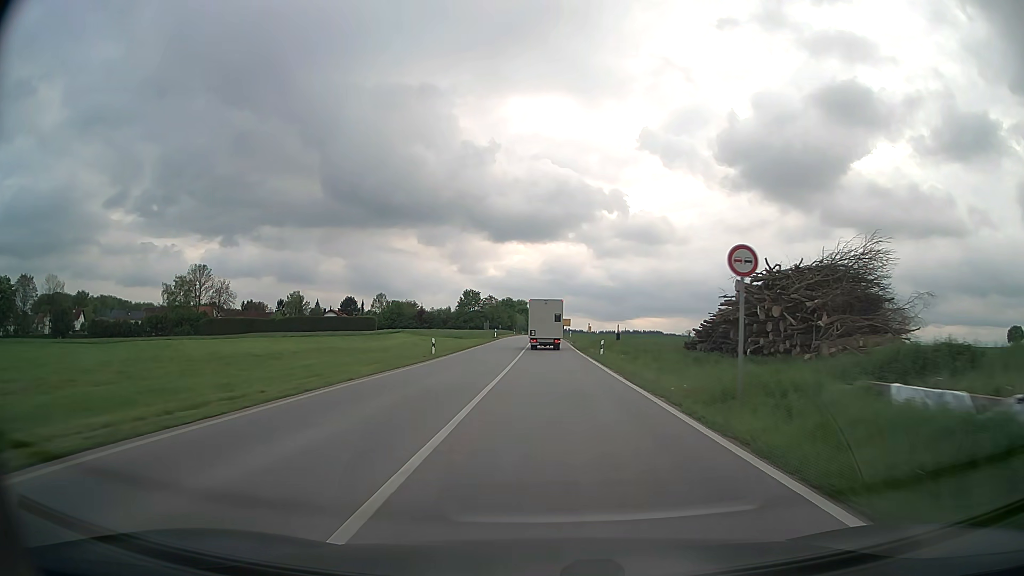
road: secondary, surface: asphalt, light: Day
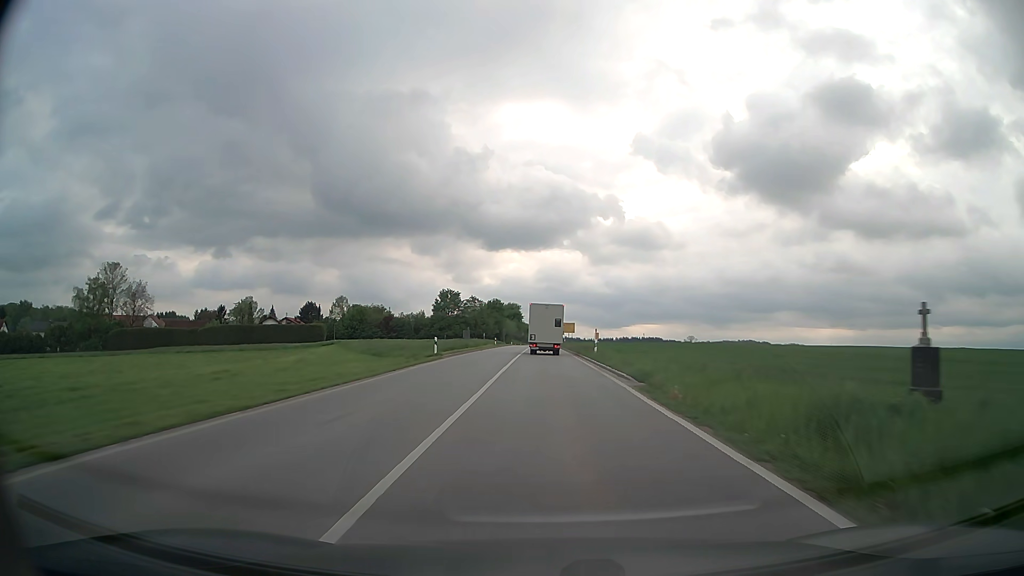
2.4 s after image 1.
(+0.1, +44.7) m; 0°
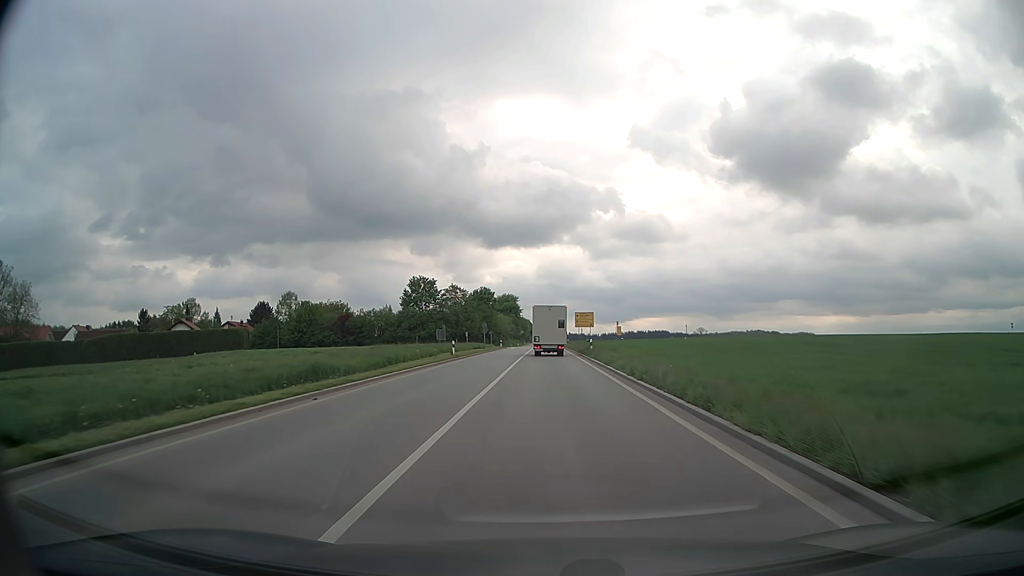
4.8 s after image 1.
(-0.1, +45.0) m; 0°
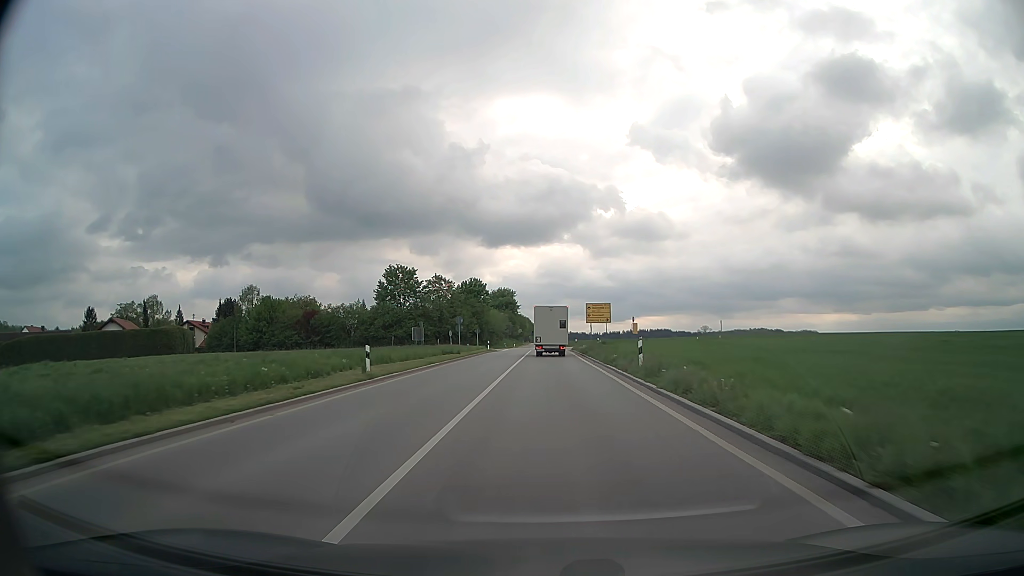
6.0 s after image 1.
(0.0, +22.8) m; 0°
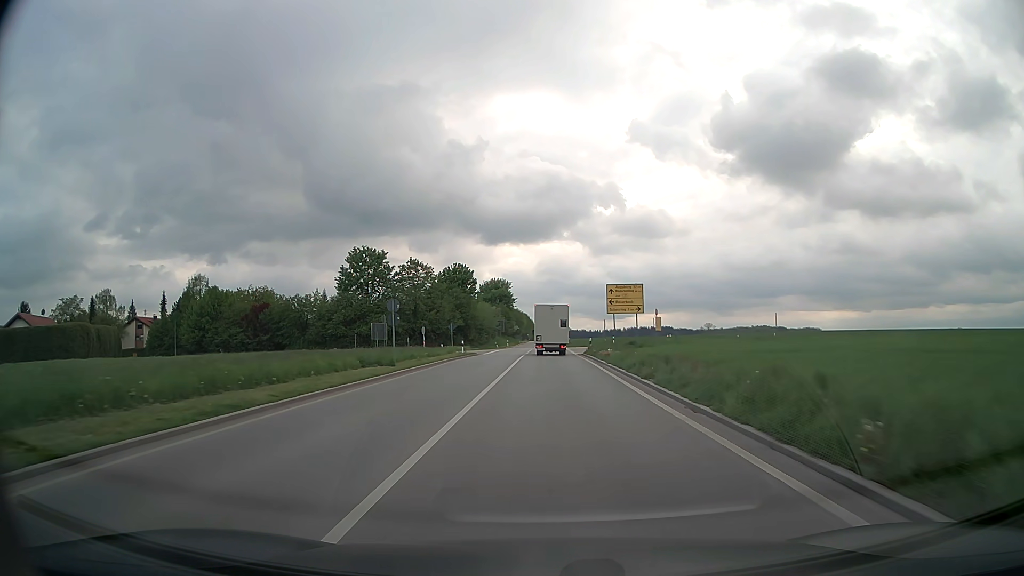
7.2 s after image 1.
(0.0, +22.9) m; 0°
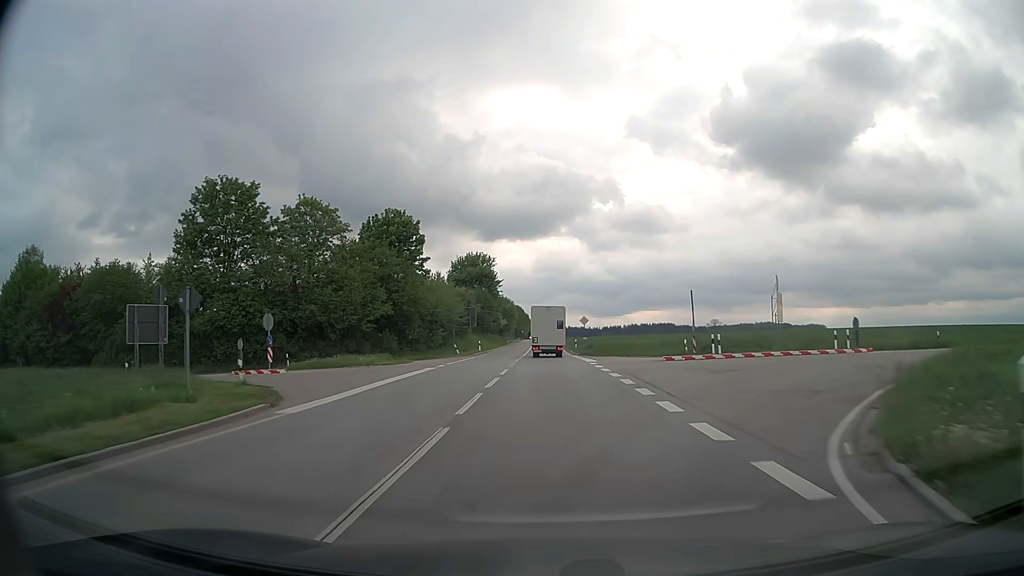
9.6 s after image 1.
(+0.1, +46.1) m; 0°
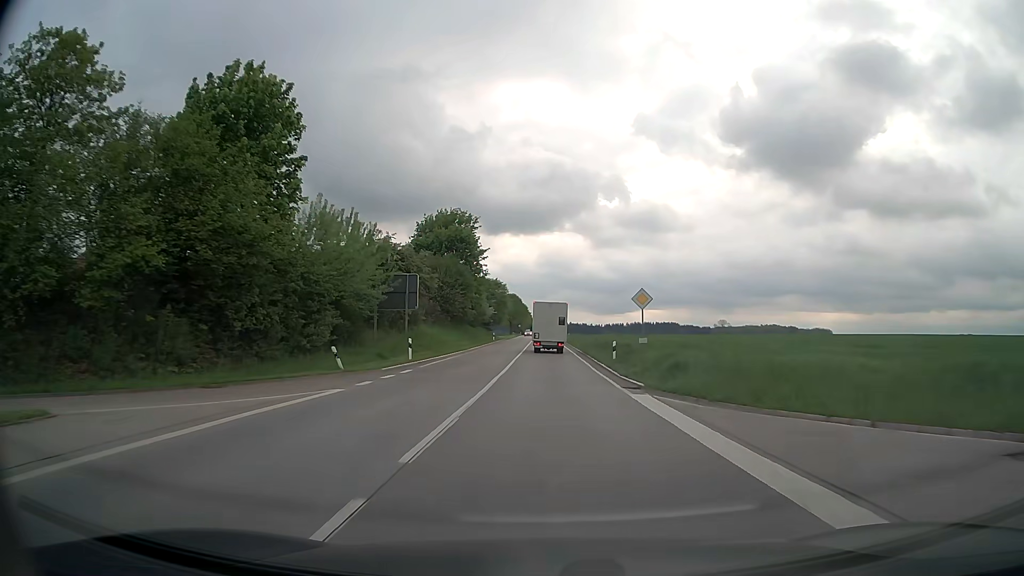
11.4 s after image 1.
(0.0, +34.8) m; 0°
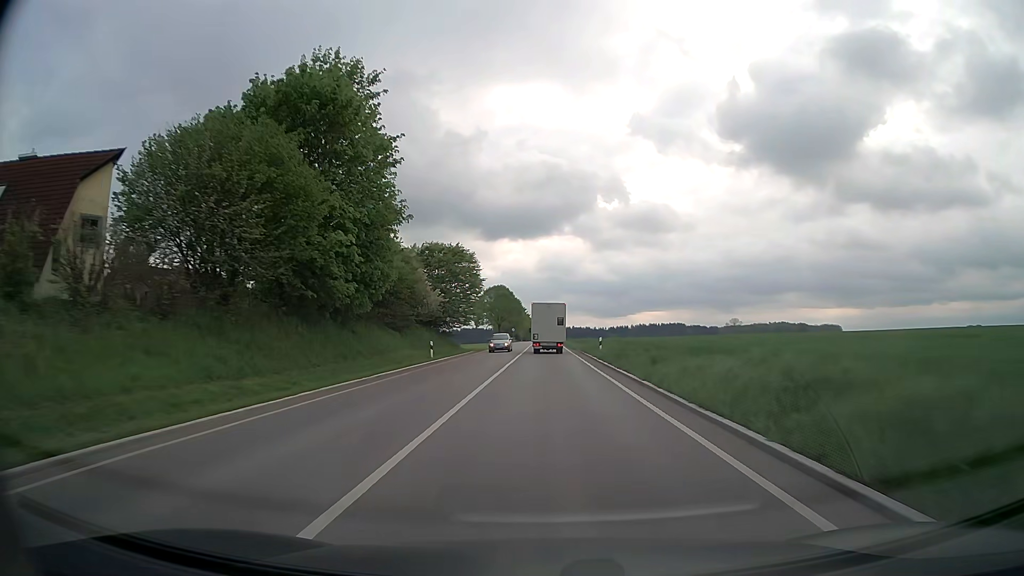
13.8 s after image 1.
(+0.2, +46.9) m; 0°
(0, +10) (0, +20) (0, +30) (0, +40) (0, +50) (0, +60) (0, +70) (0, +80) (0, +90) (0, +100) m
